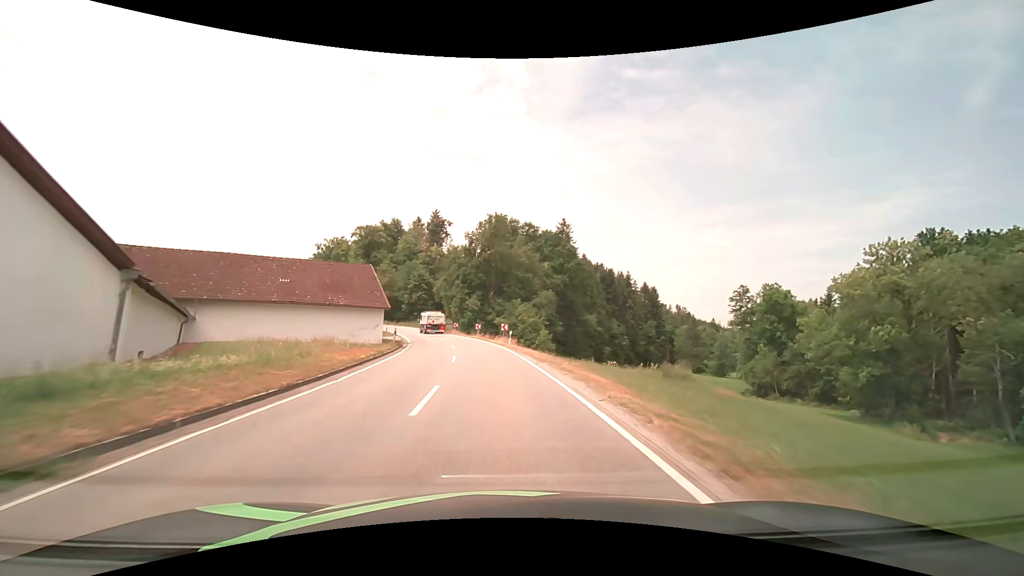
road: secondary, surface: asphalt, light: Day
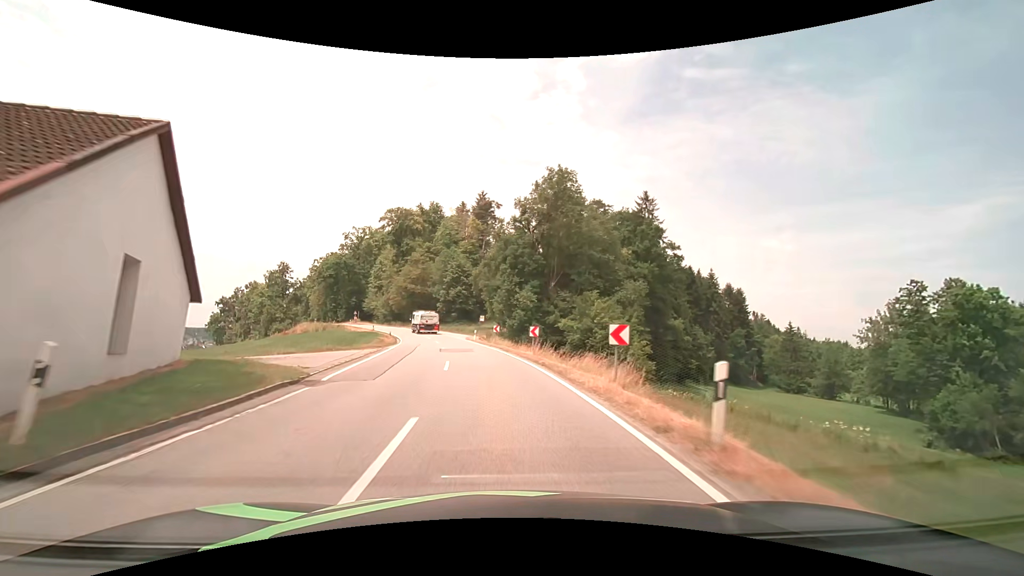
(-1.5, +27.6) m; -6°
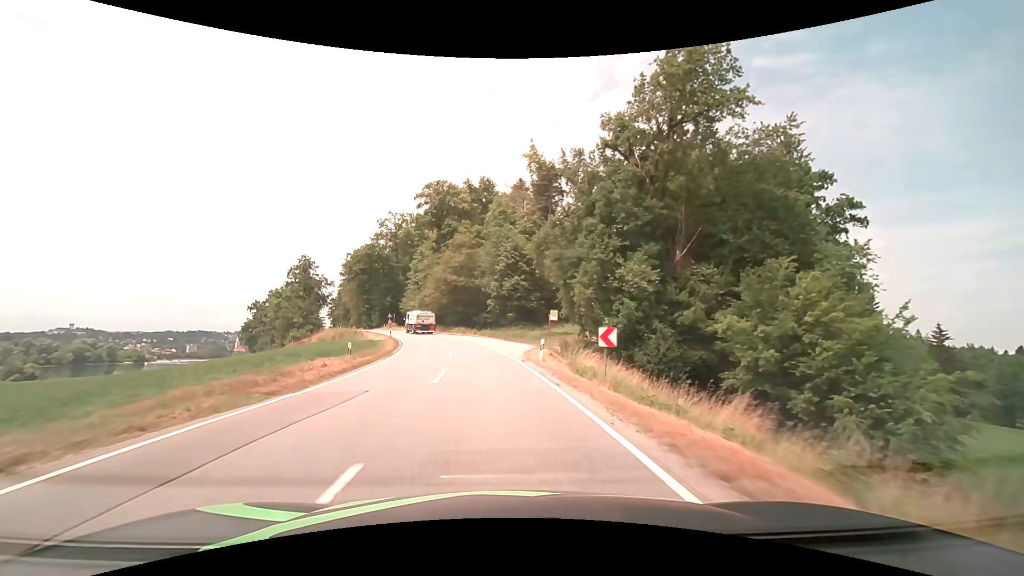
(-1.6, +26.6) m; -7°
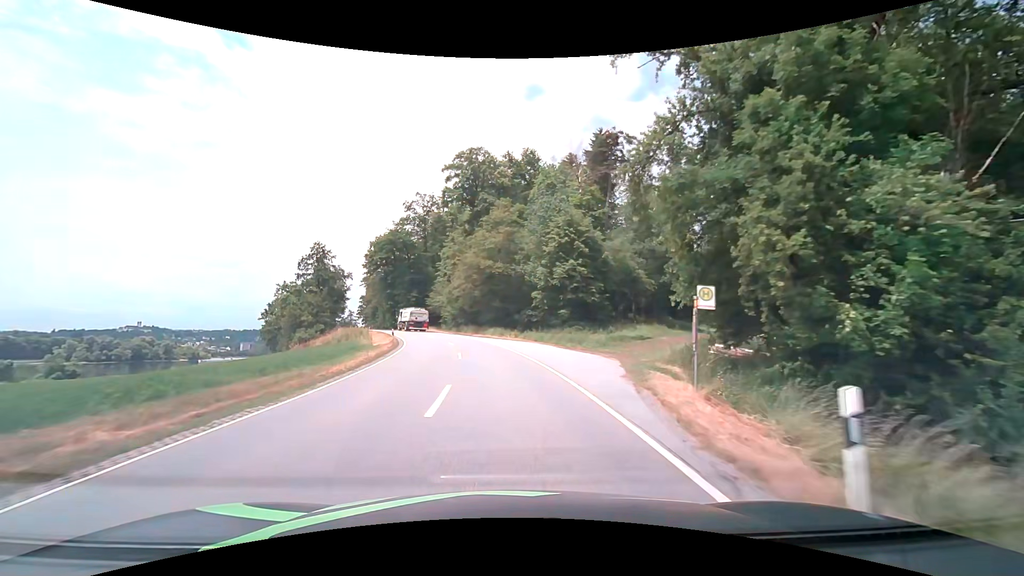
(-0.9, +17.2) m; -6°
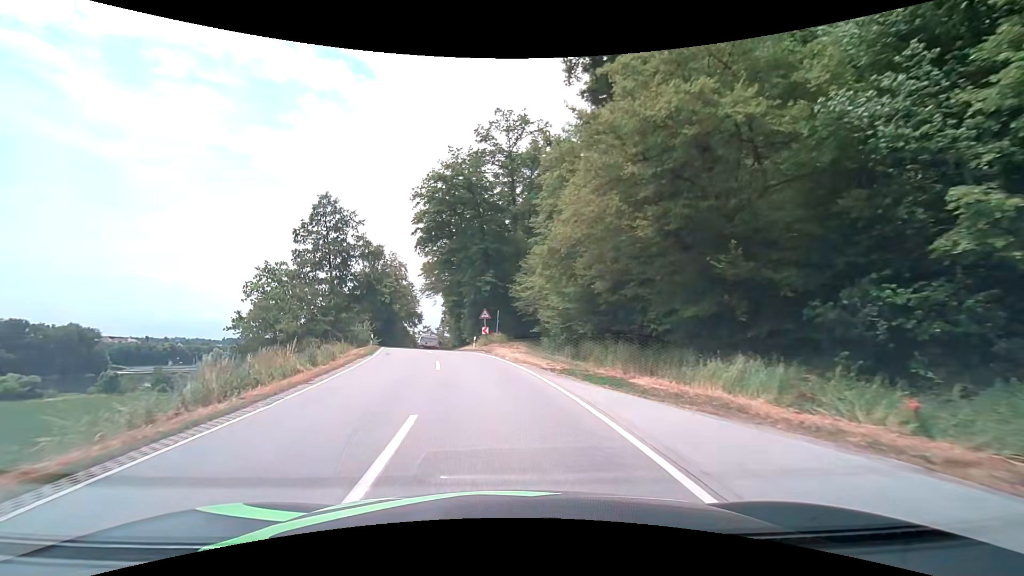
(-3.6, +40.5) m; -13°
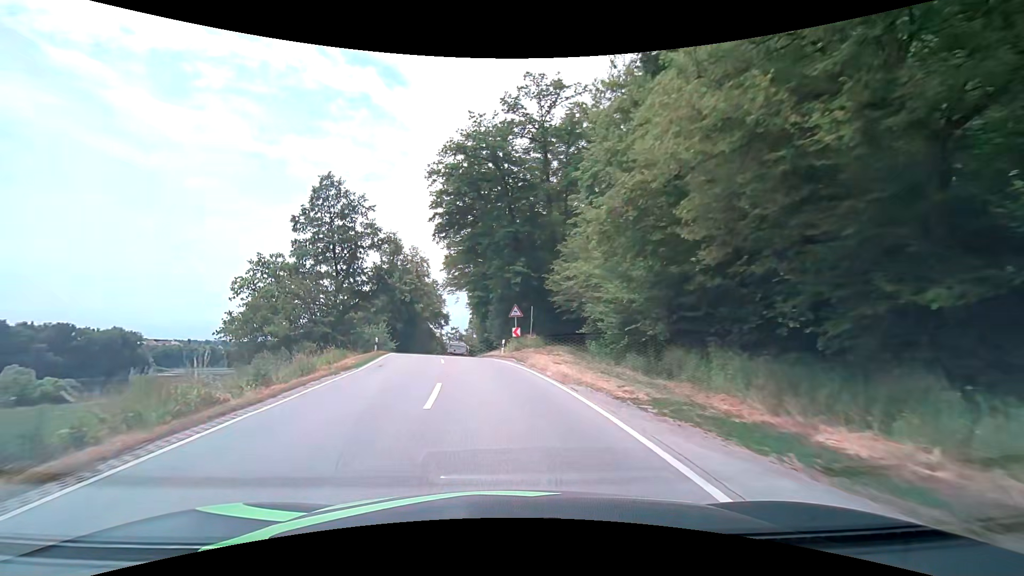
(-0.2, +7.7) m; -3°
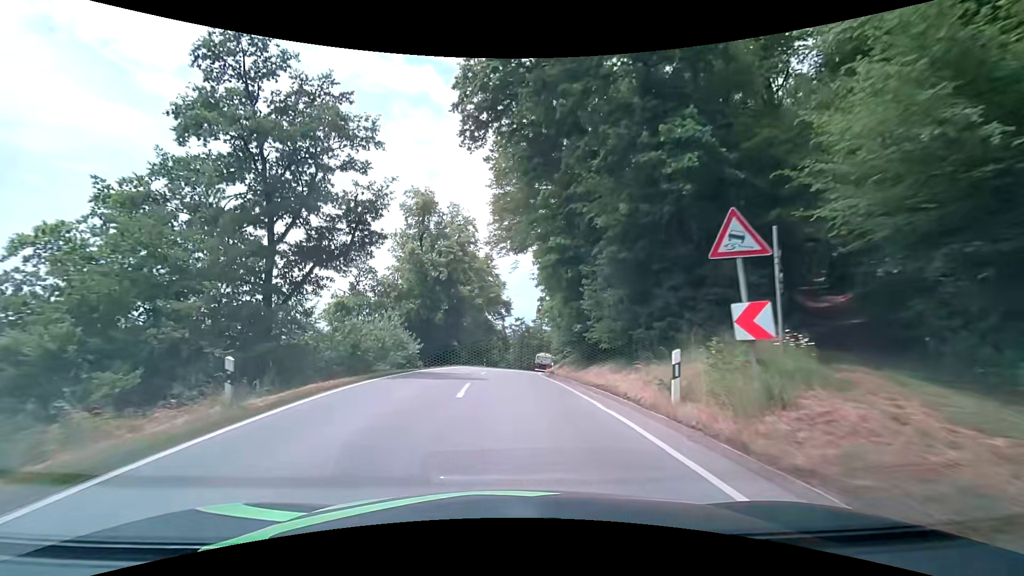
(-1.7, +22.2) m; -8°
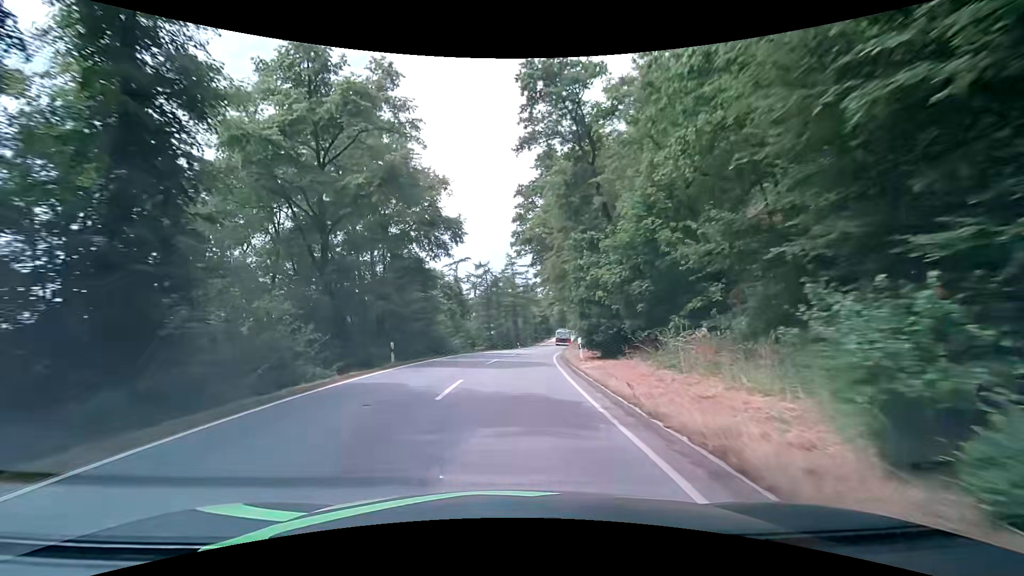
(+0.8, +37.1) m; +5°
(0, +10) (0, +20) (+1, +30) (+2, +40) (+3, +50) (+4, +60) (+5, +70) (+7, +80) (+9, +89) (+10, +99) m
